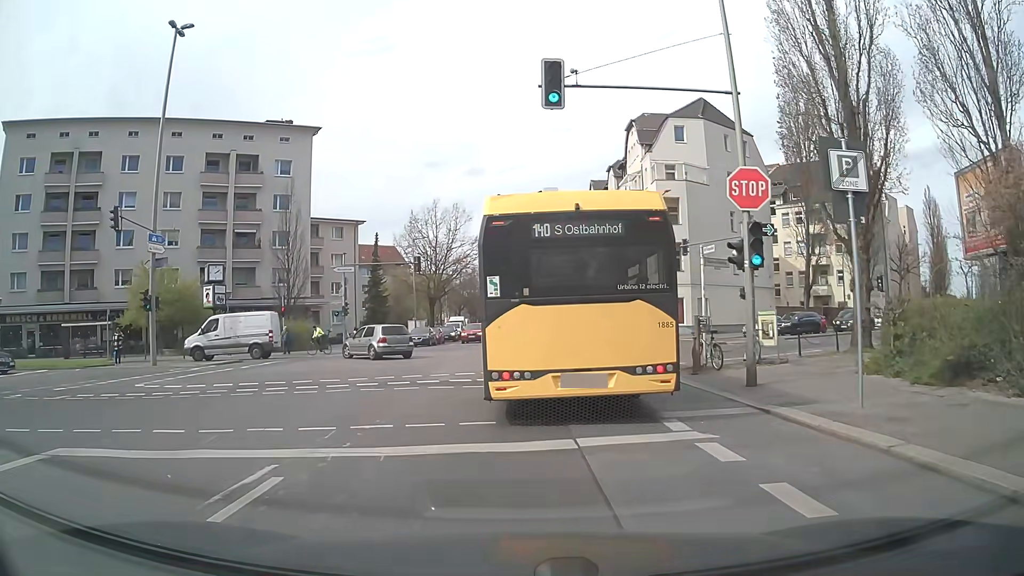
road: secondary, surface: asphalt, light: Day
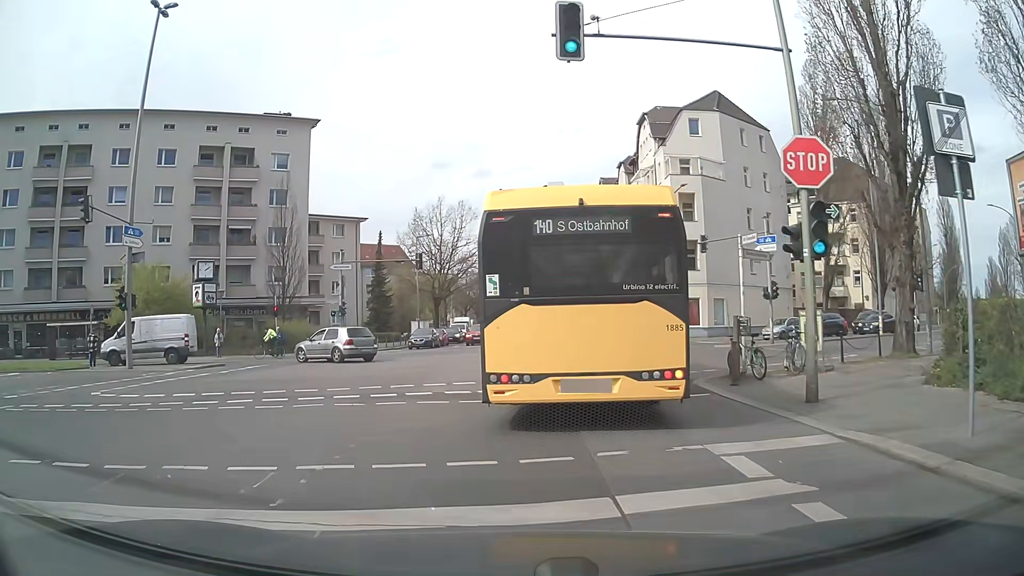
(0.0, +2.6) m; -1°
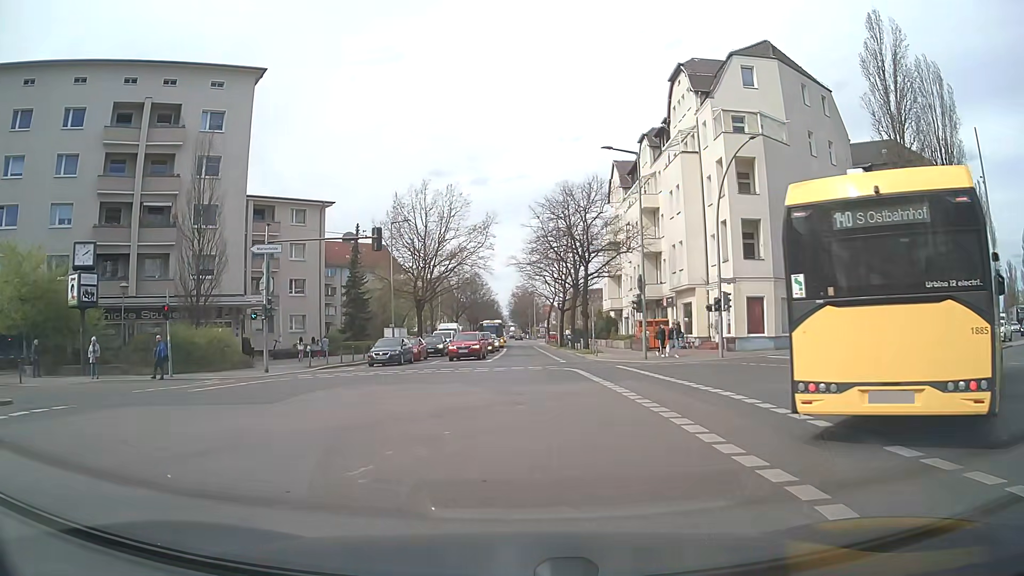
(-0.3, +13.8) m; 0°
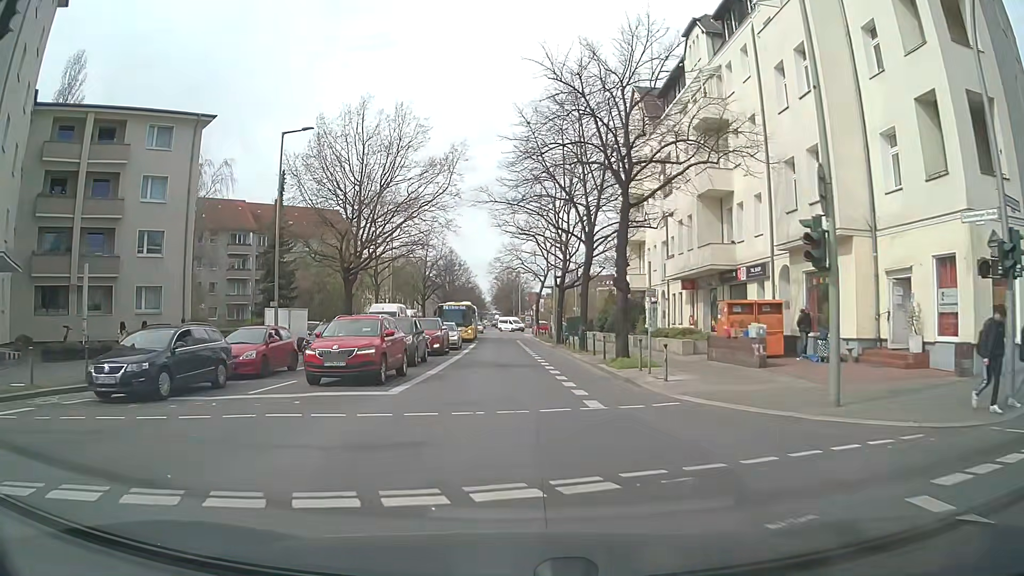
(+0.7, +22.8) m; +2°
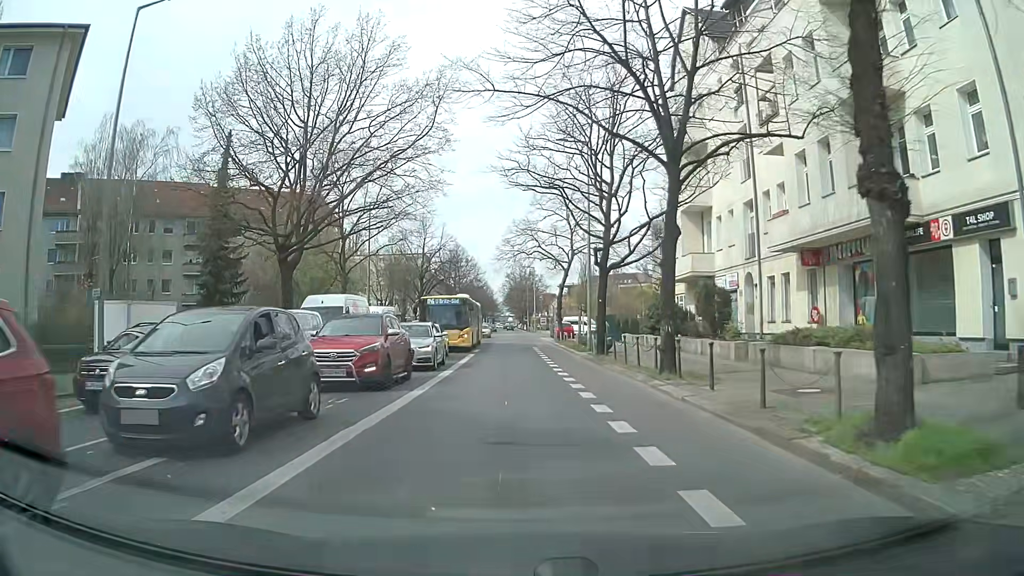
(-0.2, +15.2) m; -2°
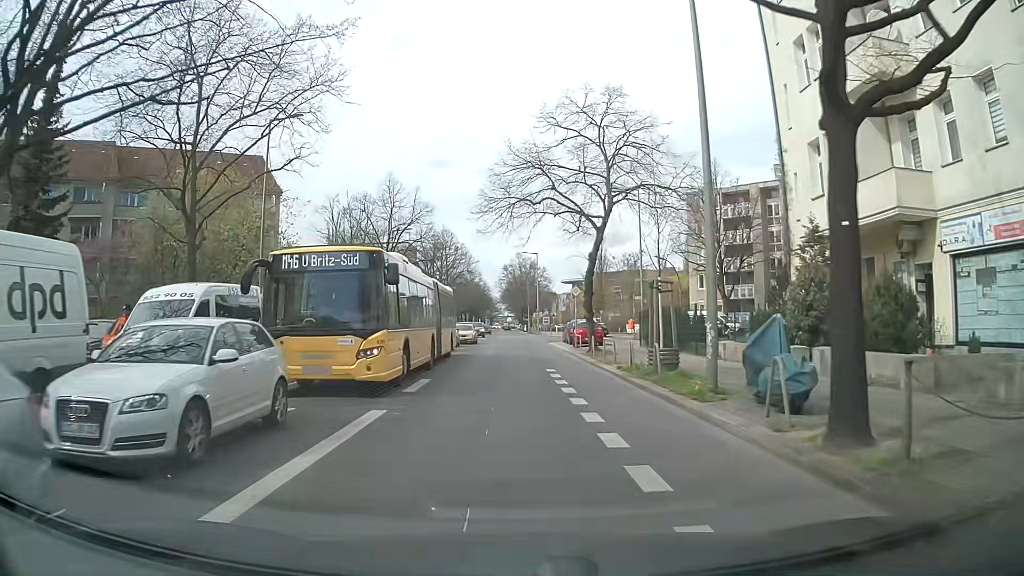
(+0.2, +21.1) m; 0°
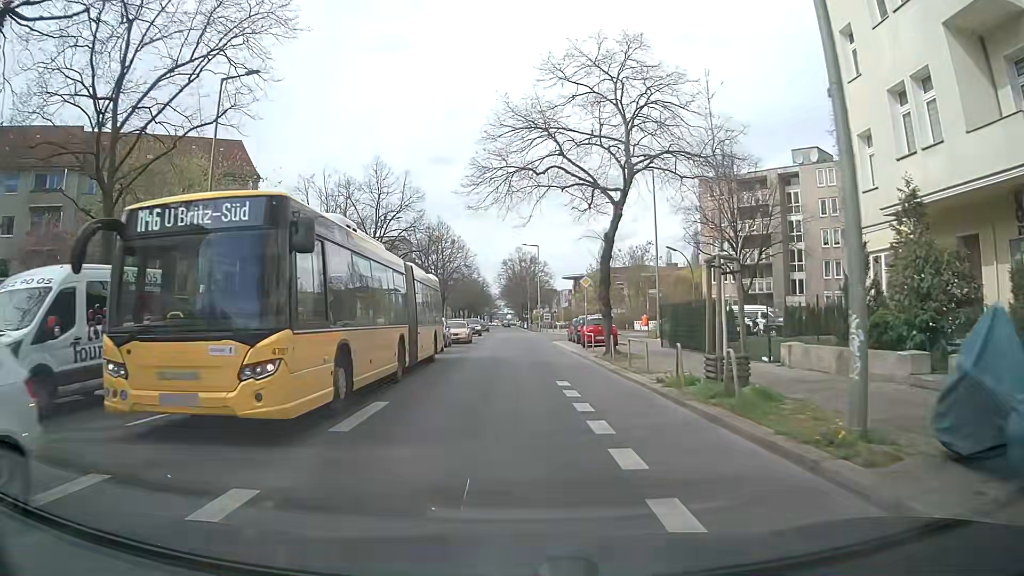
(0.0, +5.4) m; +1°
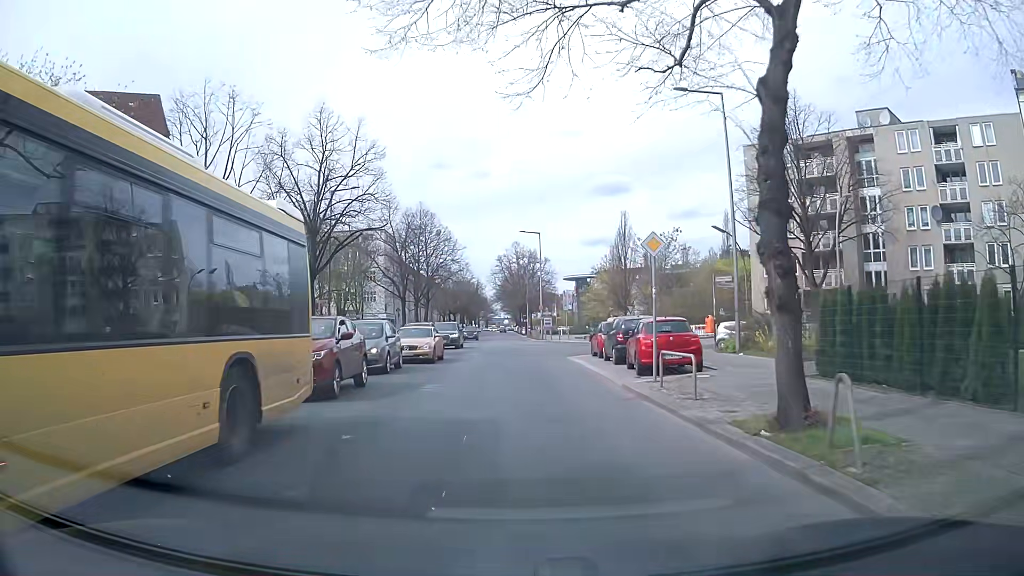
(-0.3, +15.6) m; -1°
(0, +10) (0, +20) (0, +30) (0, +40) (-1, +50) (-1, +60) (-1, +70) (-1, +80) (-1, +90) (-2, +100) m
